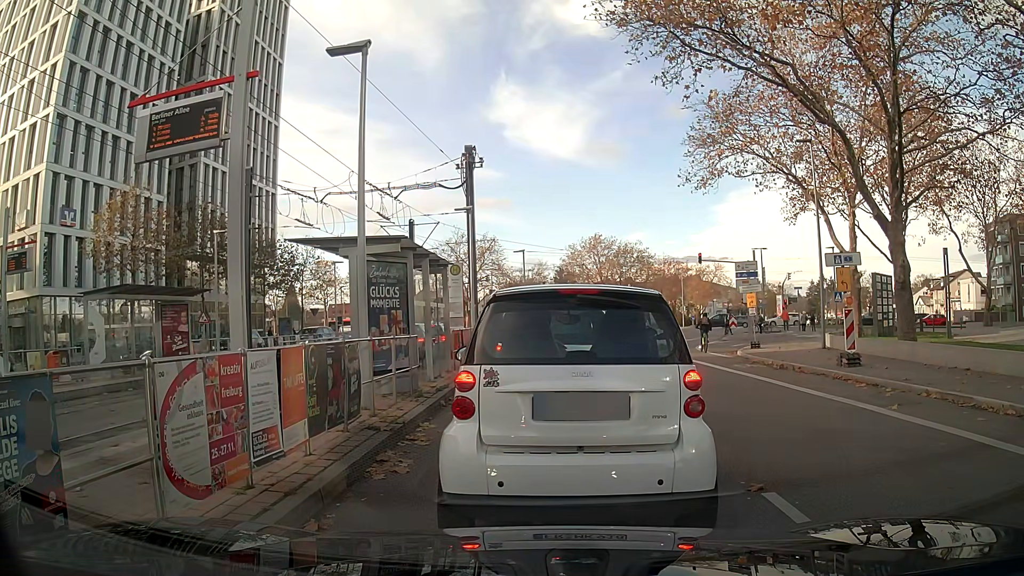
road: secondary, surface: asphalt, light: Day
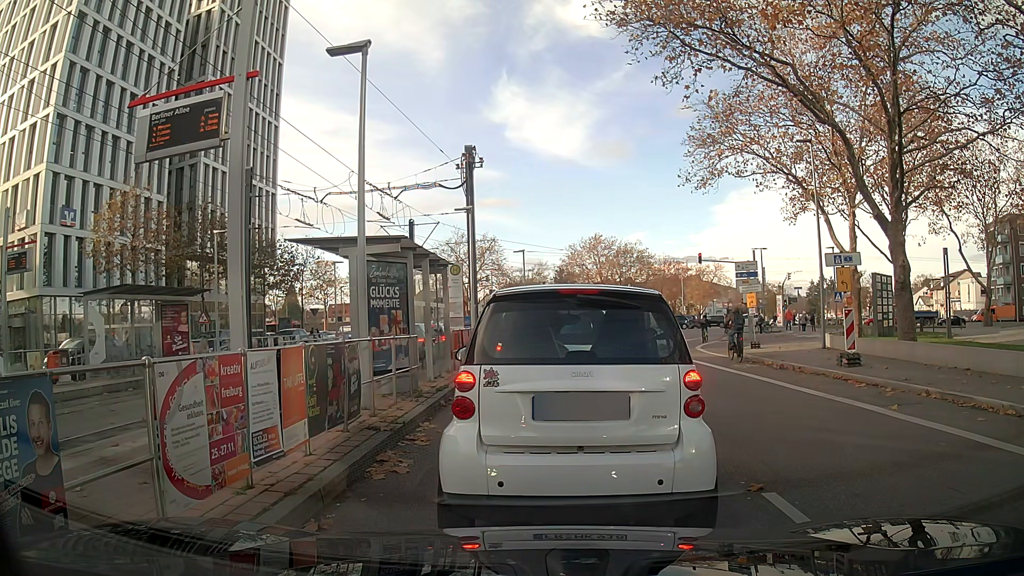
(0.0, 0.0) m; 0°
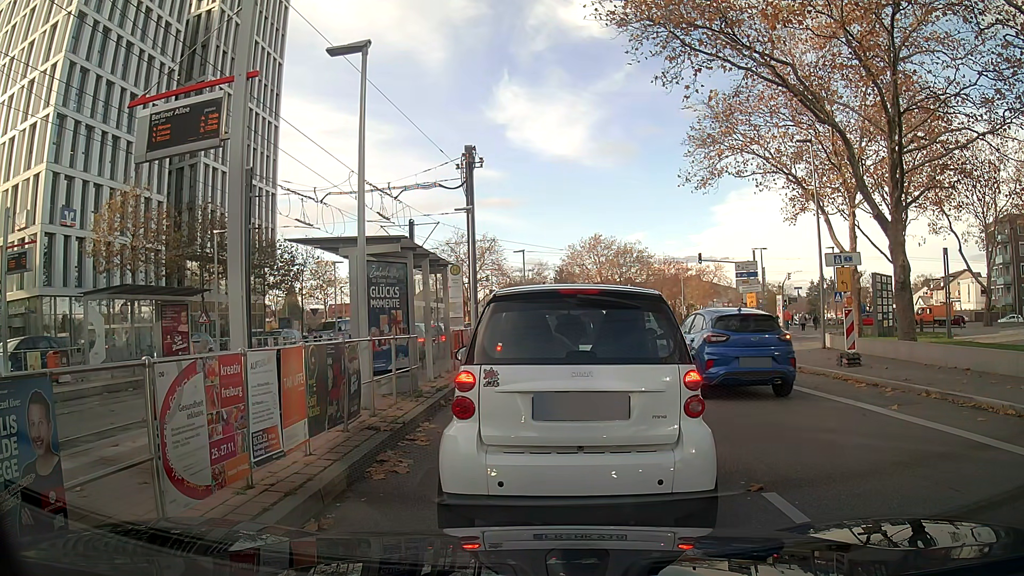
(0.0, 0.0) m; 0°
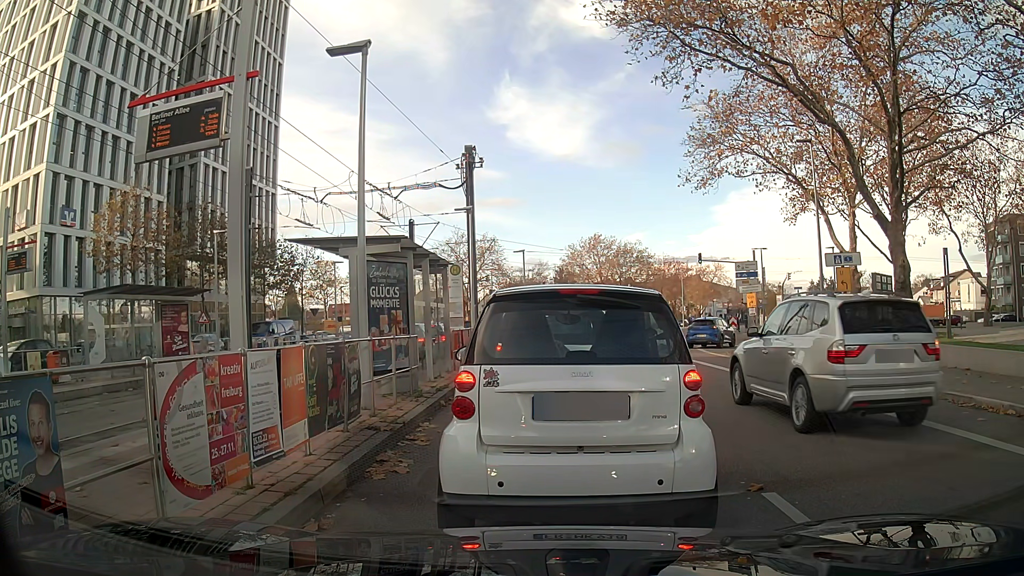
(0.0, 0.0) m; 0°
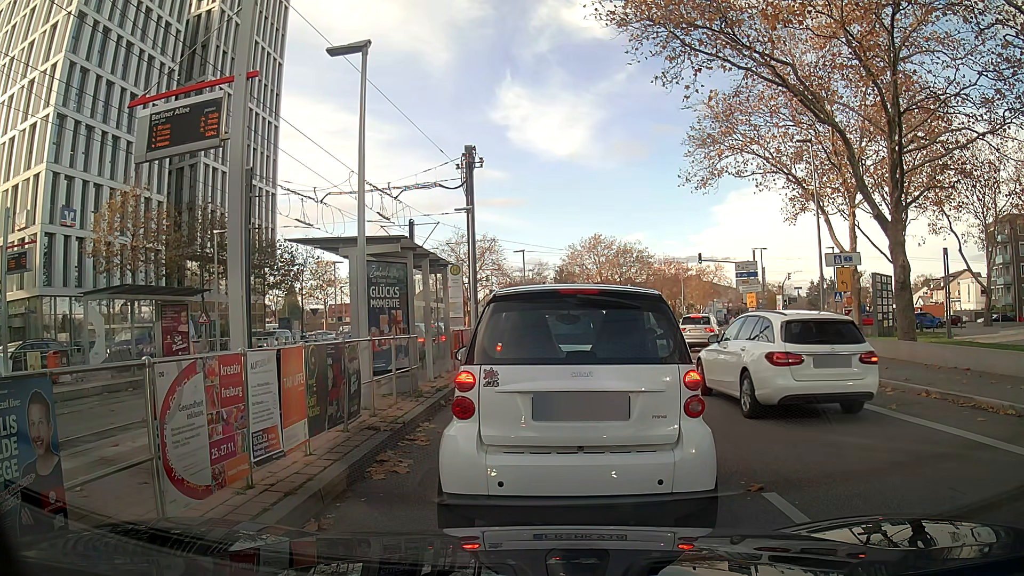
(0.0, 0.0) m; 0°
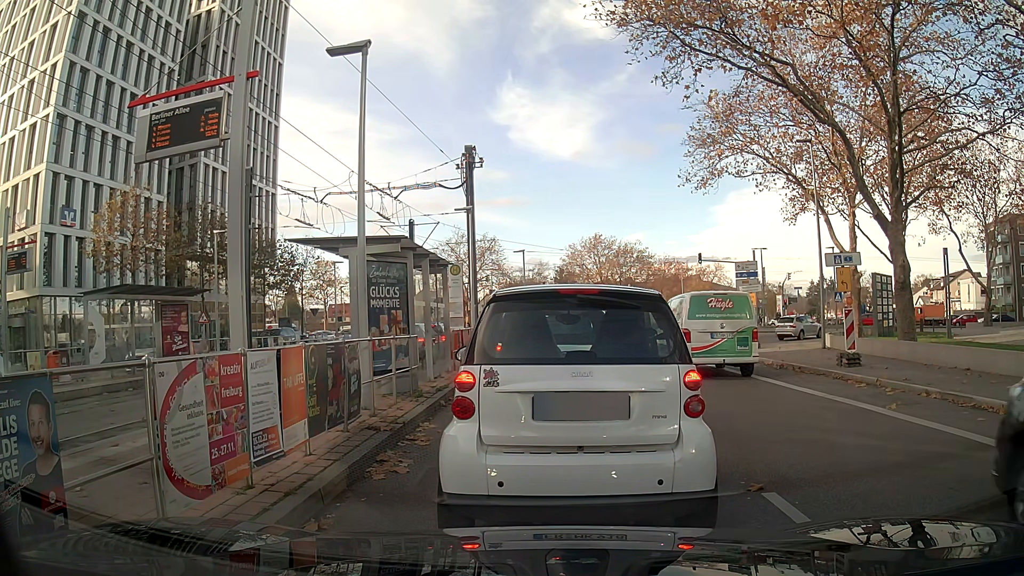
(0.0, 0.0) m; 0°
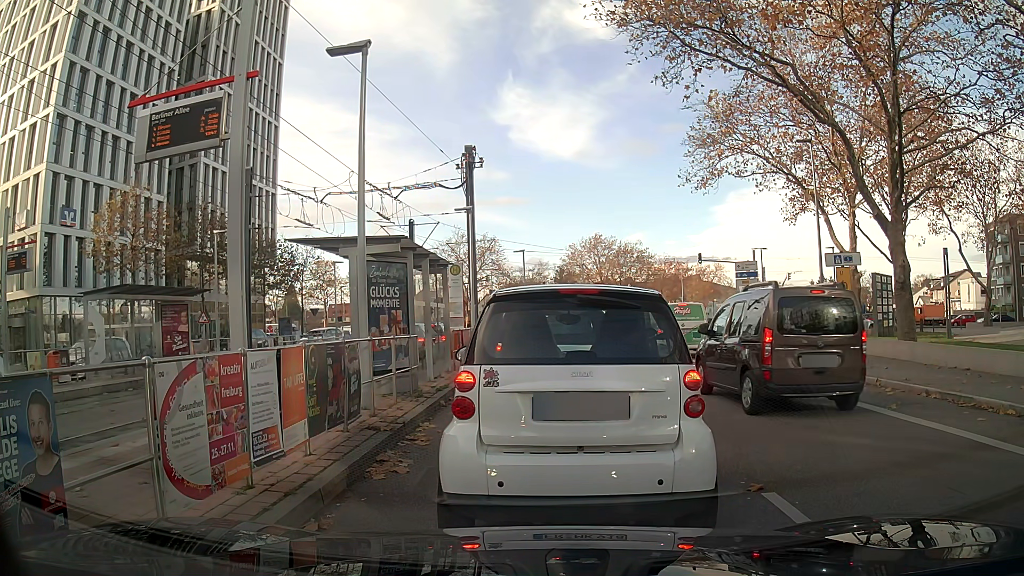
(0.0, 0.0) m; 0°
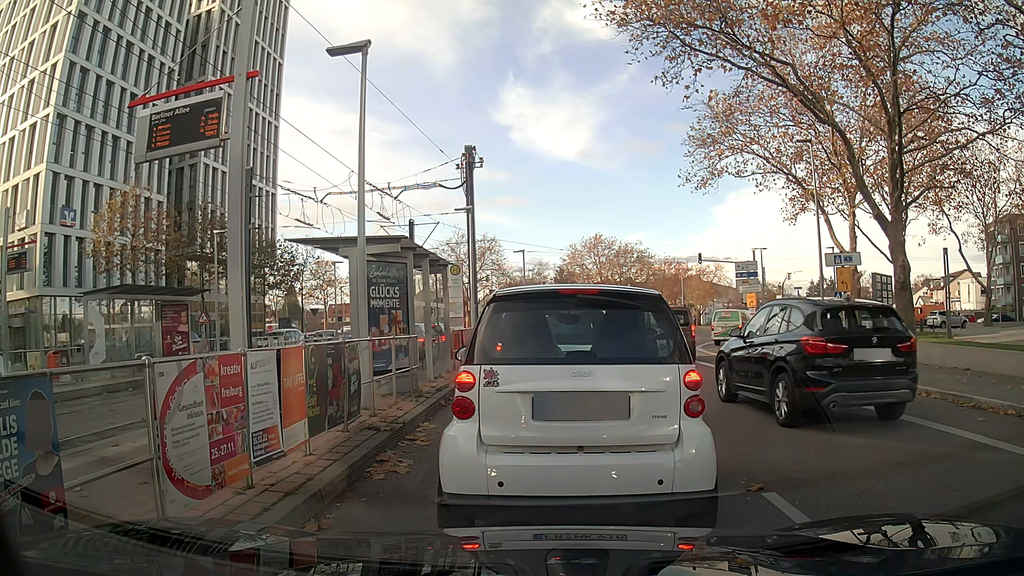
(0.0, 0.0) m; 0°
(0, +10) (+1, +20) (+1, +30) (+4, +40) (+8, +49) (+12, +58) (+13, +68) (+10, +77) (+4, +85) (-4, +91) m
